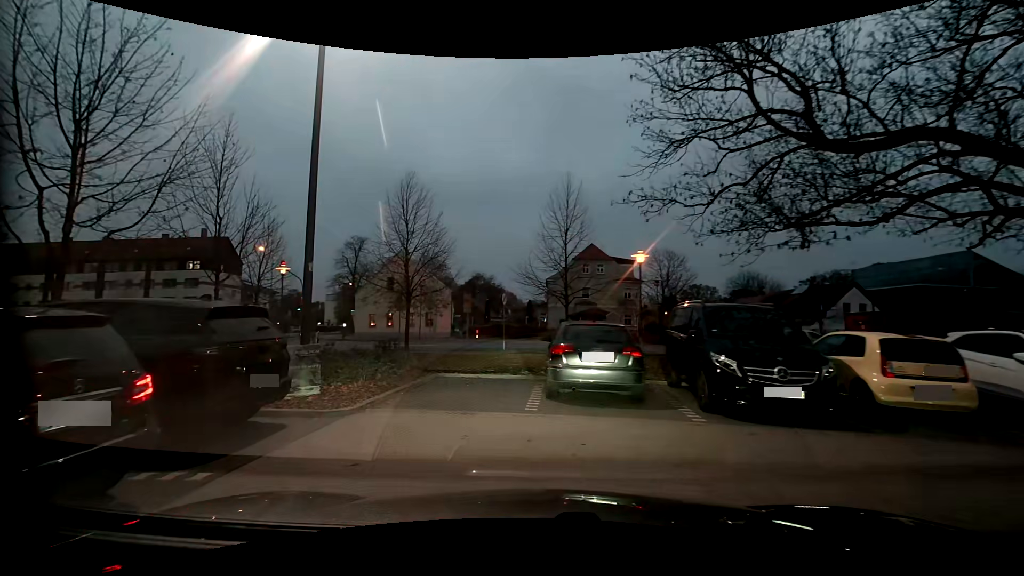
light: Dusk
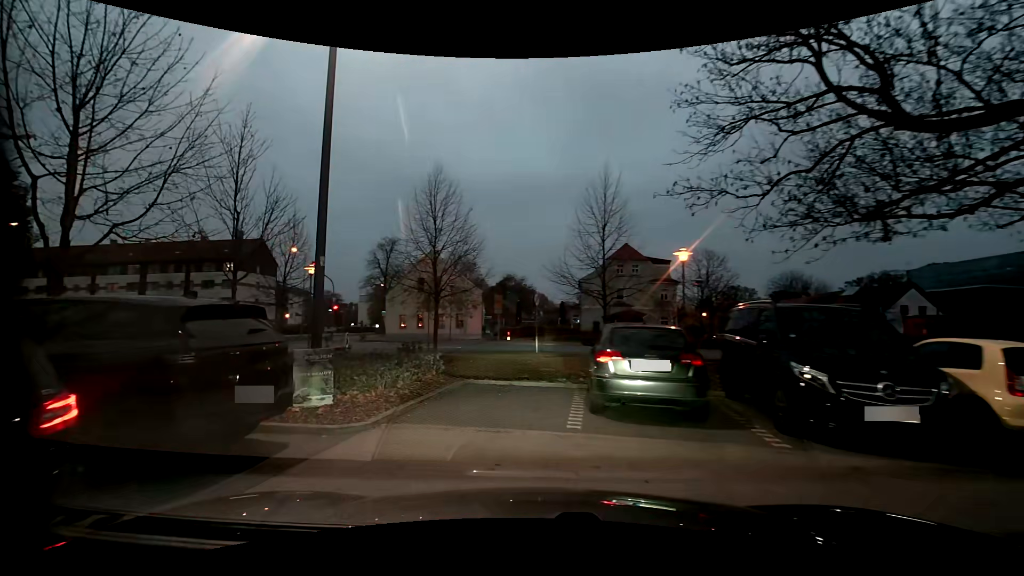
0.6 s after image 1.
(0.0, +1.2) m; -3°
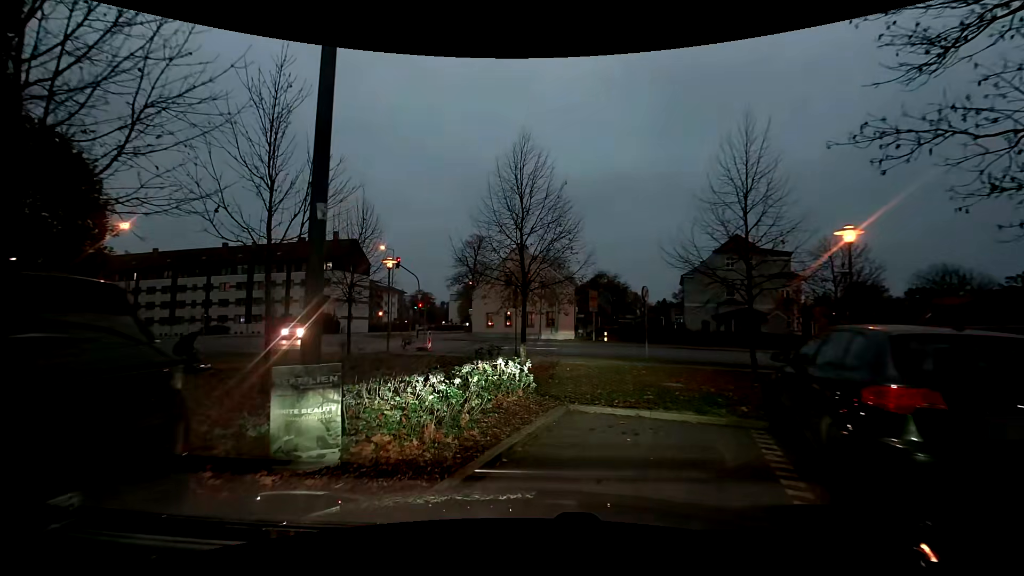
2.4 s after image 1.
(-0.4, +3.5) m; -9°
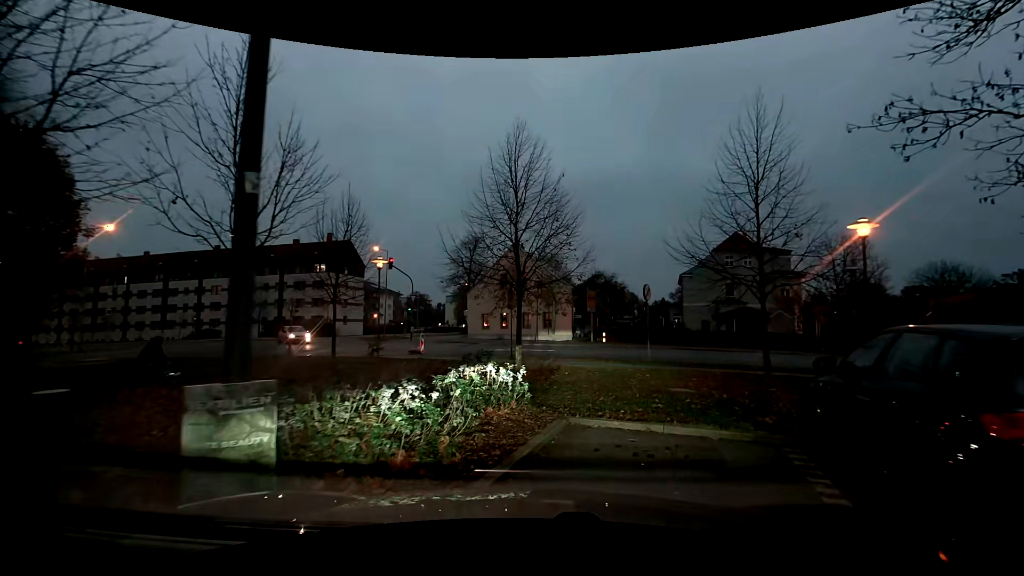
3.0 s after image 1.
(0.0, +1.0) m; -1°
